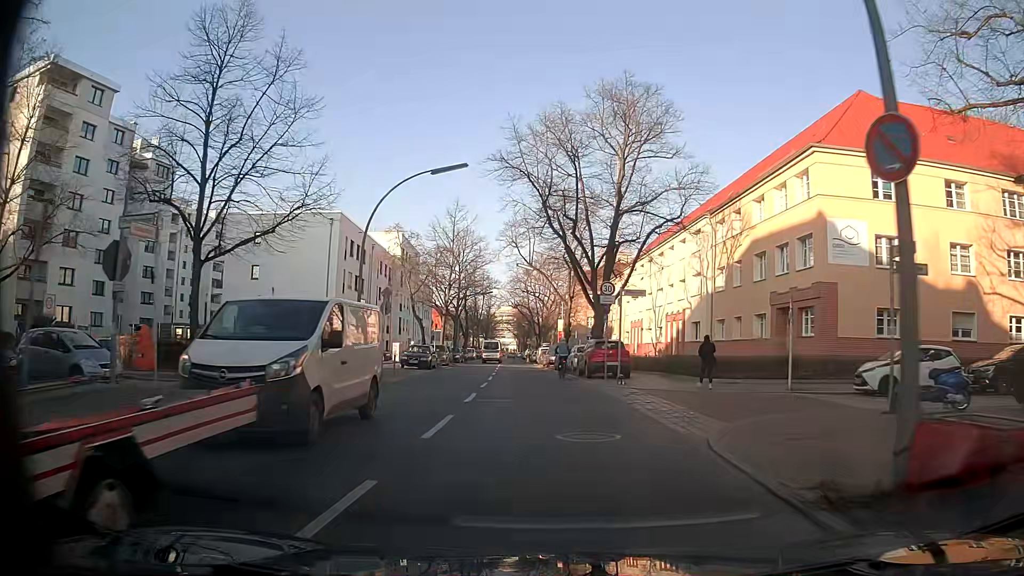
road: secondary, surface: asphalt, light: Day
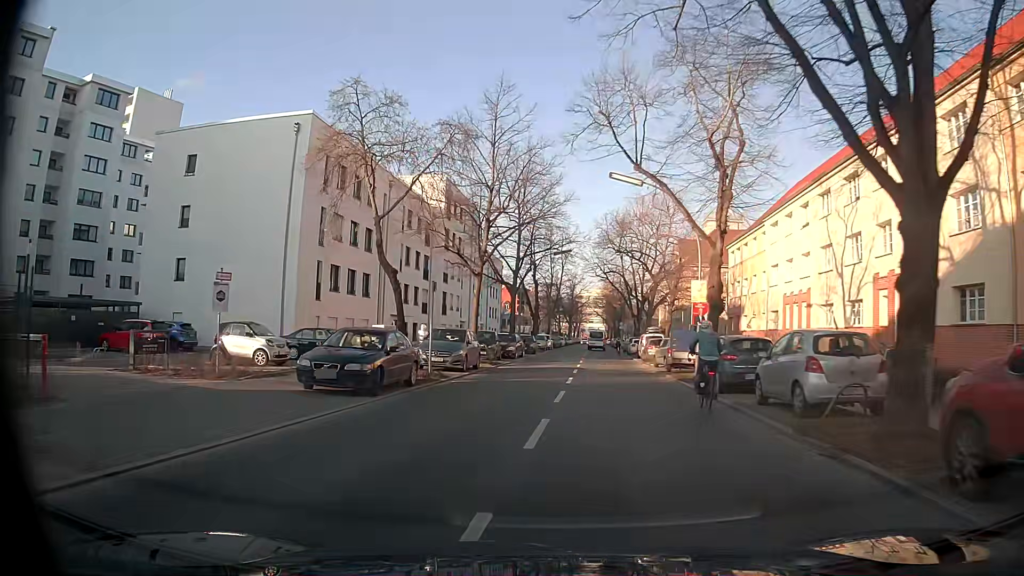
(-1.0, +25.4) m; -7°
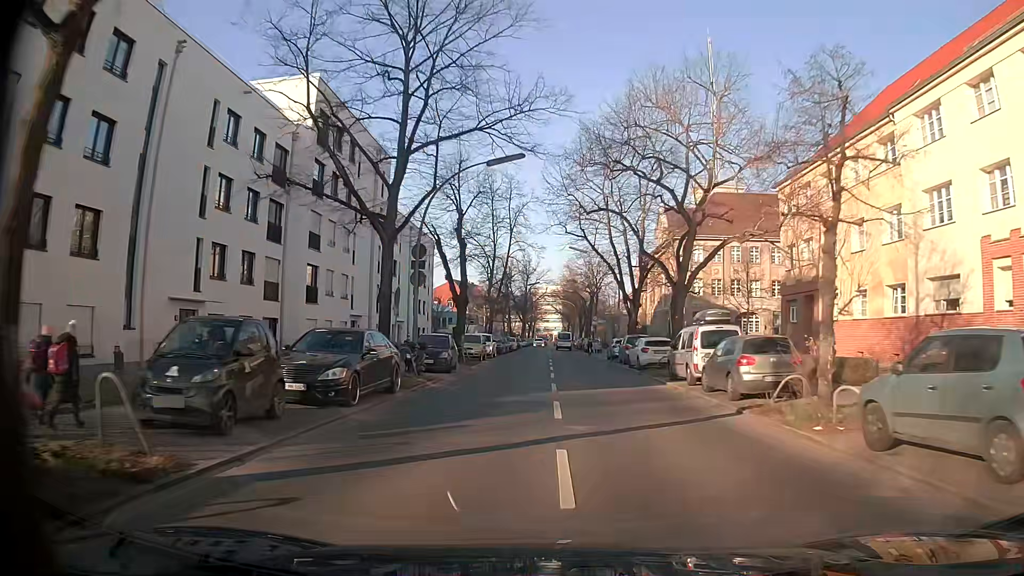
(+1.0, +27.0) m; +4°
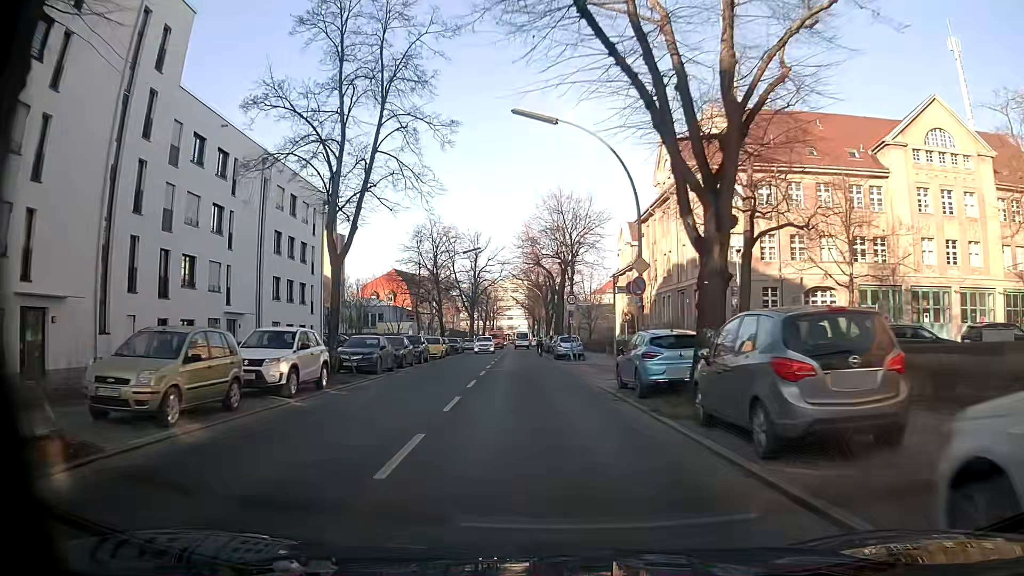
(+1.4, +29.4) m; +3°
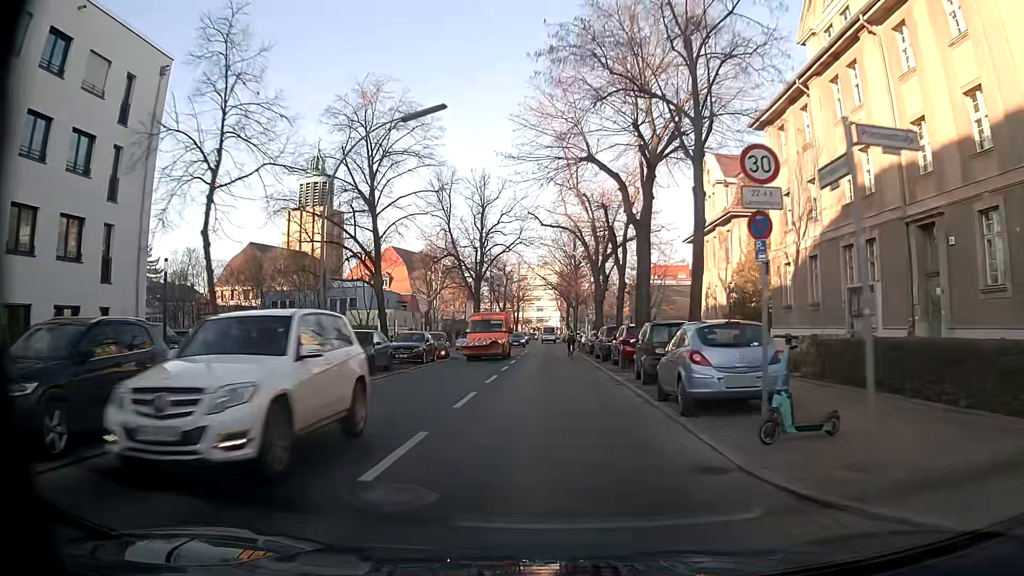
(-1.0, +30.4) m; -2°
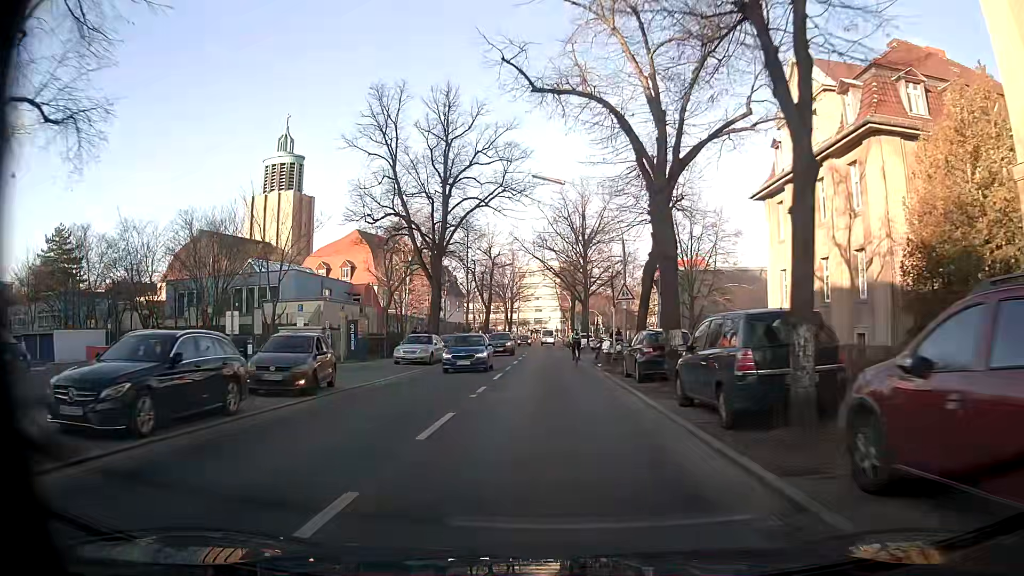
(-0.2, +21.6) m; 0°
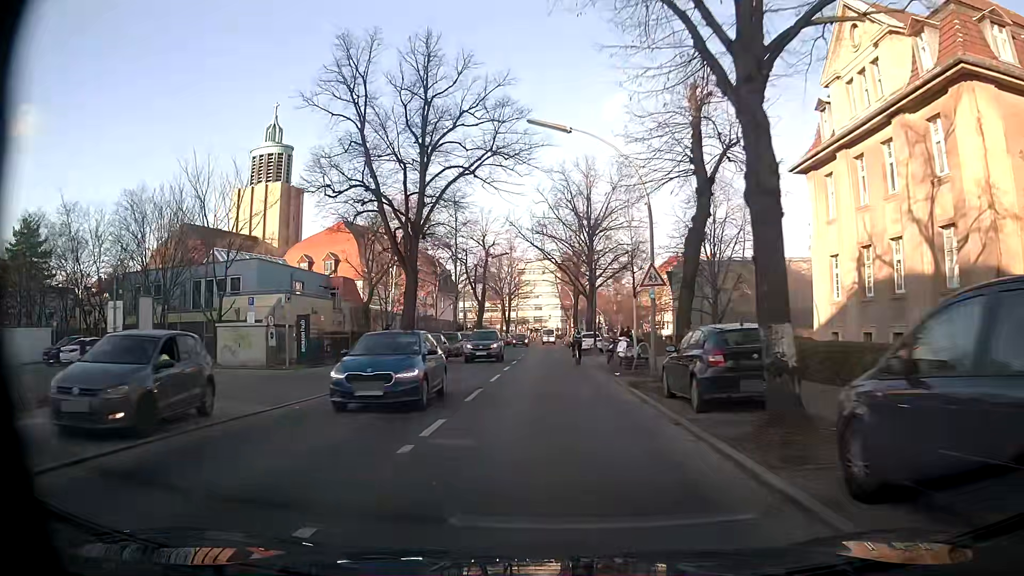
(0.0, +7.2) m; 0°
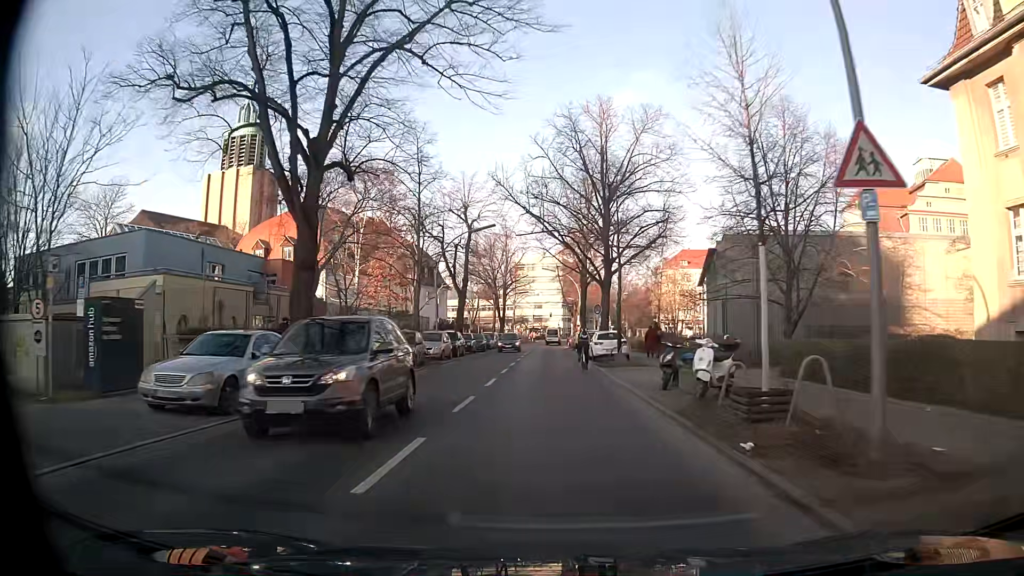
(0.0, +14.0) m; -1°
(0, +10) (0, +20) (0, +30) (0, +40) (0, +50) (0, +60) (0, +70) (0, +80) (0, +90) (+1, +100) m
